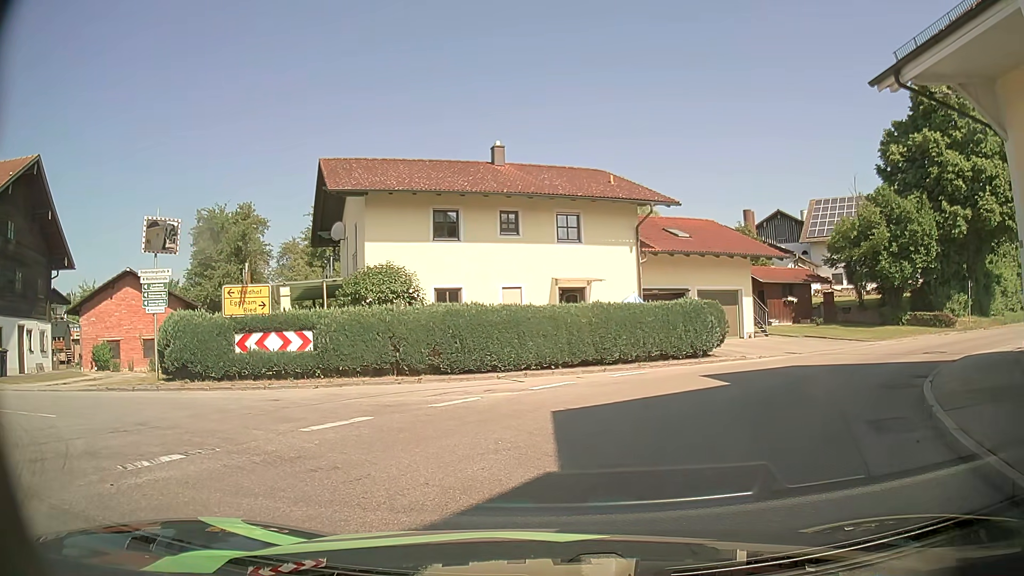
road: tertiary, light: Day
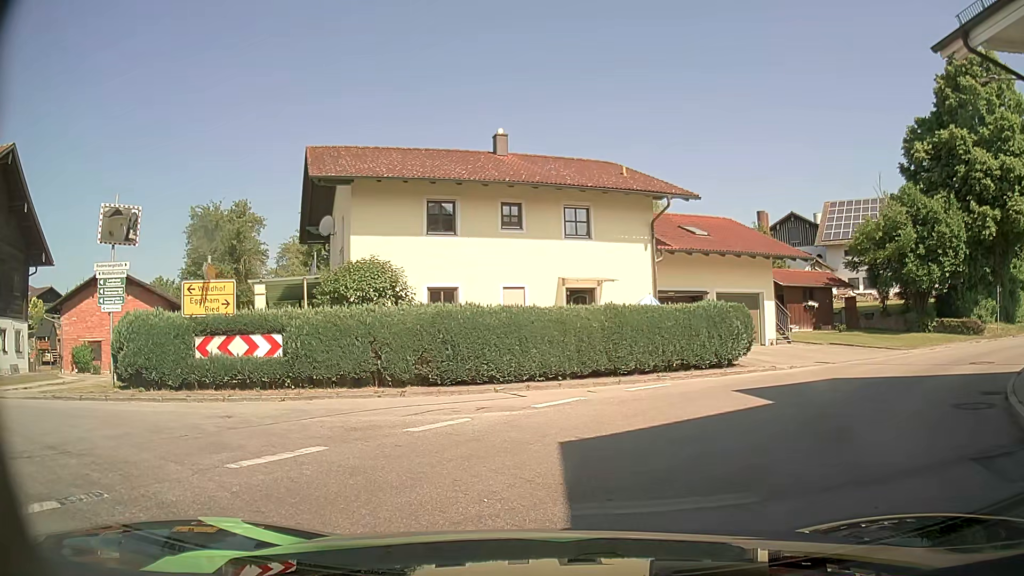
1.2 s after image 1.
(-0.1, +2.4) m; -2°
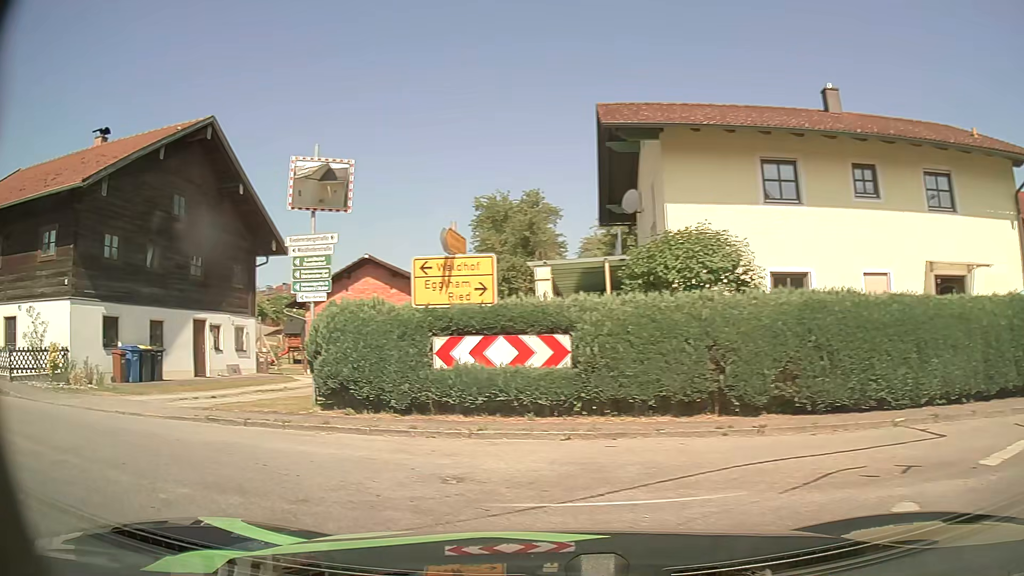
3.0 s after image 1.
(-0.9, +5.2) m; -26°
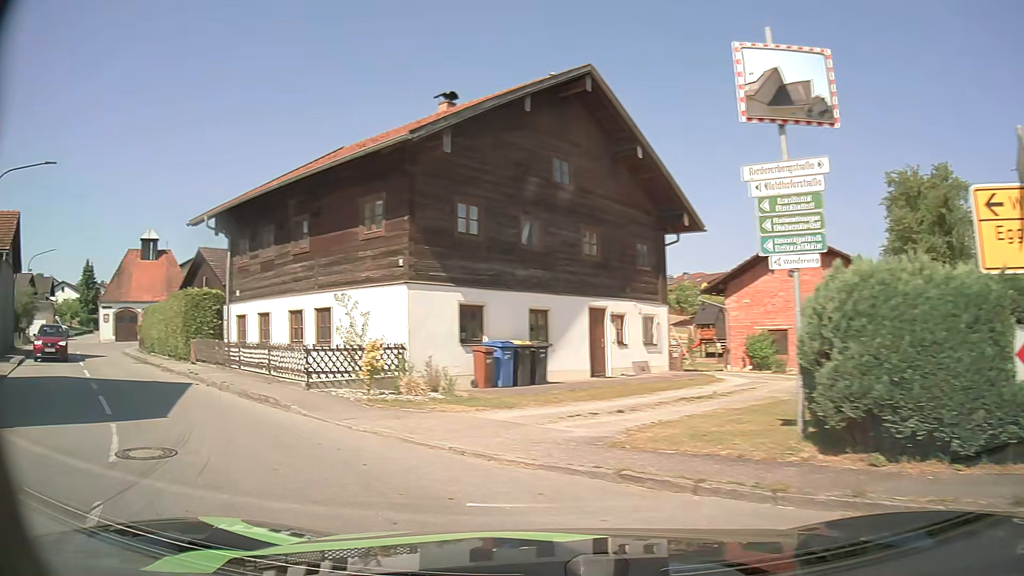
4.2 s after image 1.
(-1.4, +4.6) m; -33°
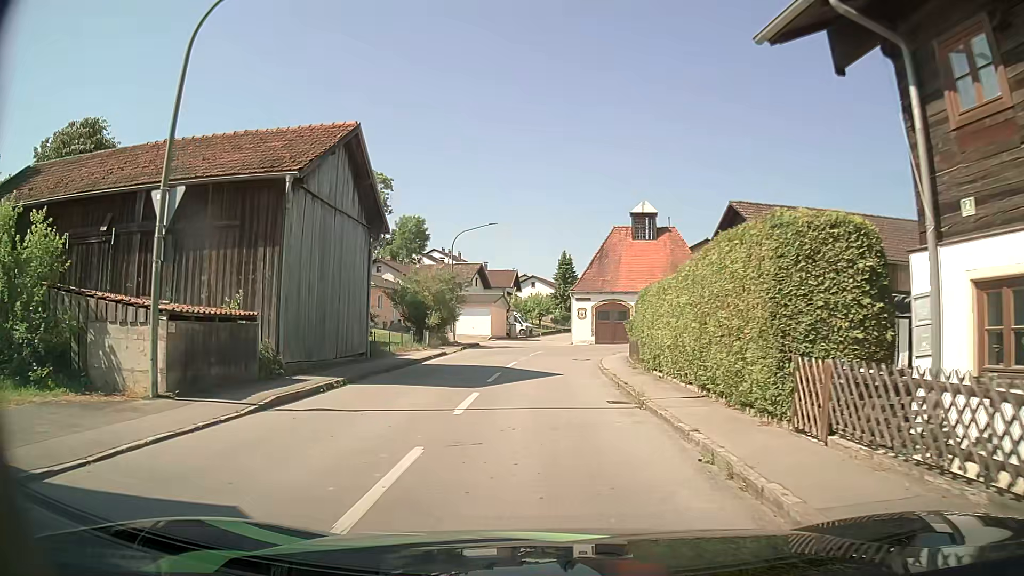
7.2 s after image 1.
(-8.5, +14.1) m; -44°
(0, +10) (0, +20) (+1, +30) (+5, +39) (+14, +42) (+24, +42) (+34, +41) (+44, +41) (+54, +40) (+64, +40) m
